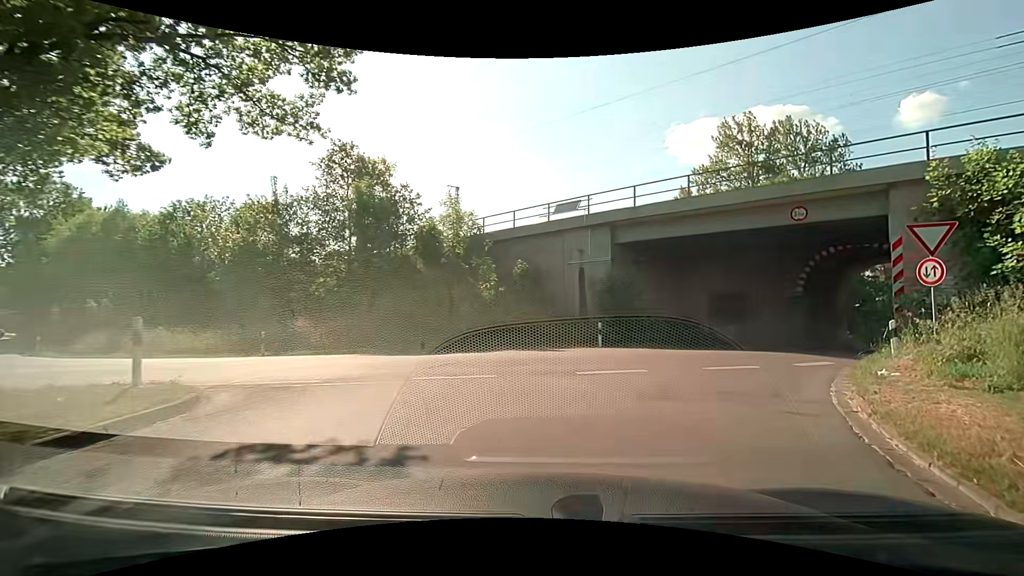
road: residential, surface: asphalt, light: Day
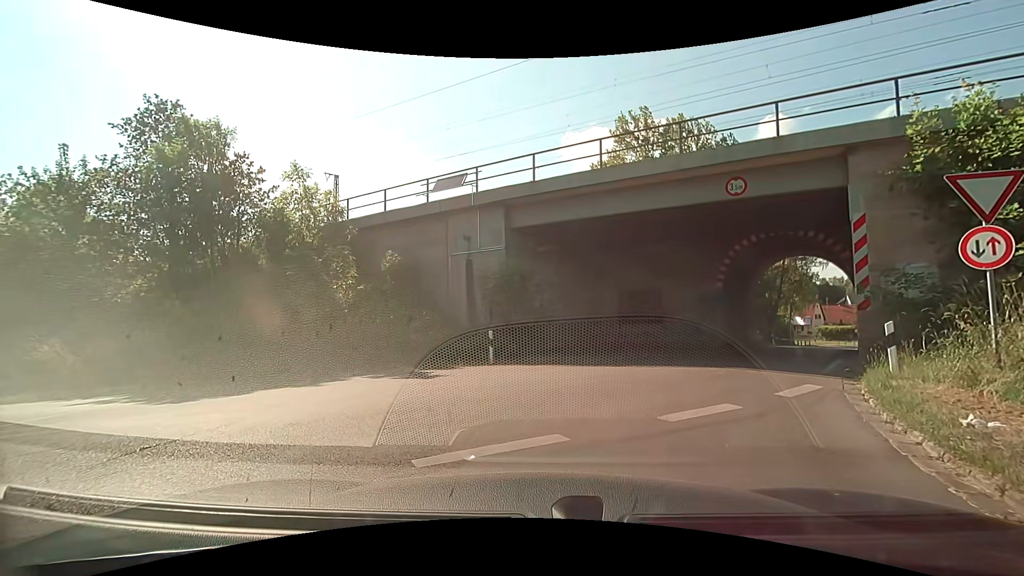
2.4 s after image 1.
(+0.5, +4.9) m; +12°
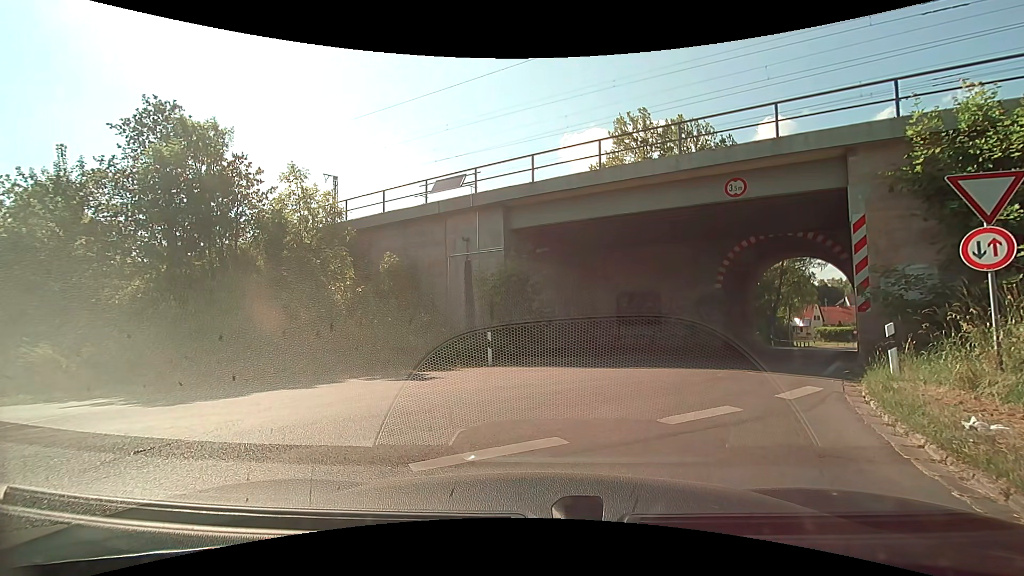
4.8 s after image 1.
(0.0, +0.2) m; 0°
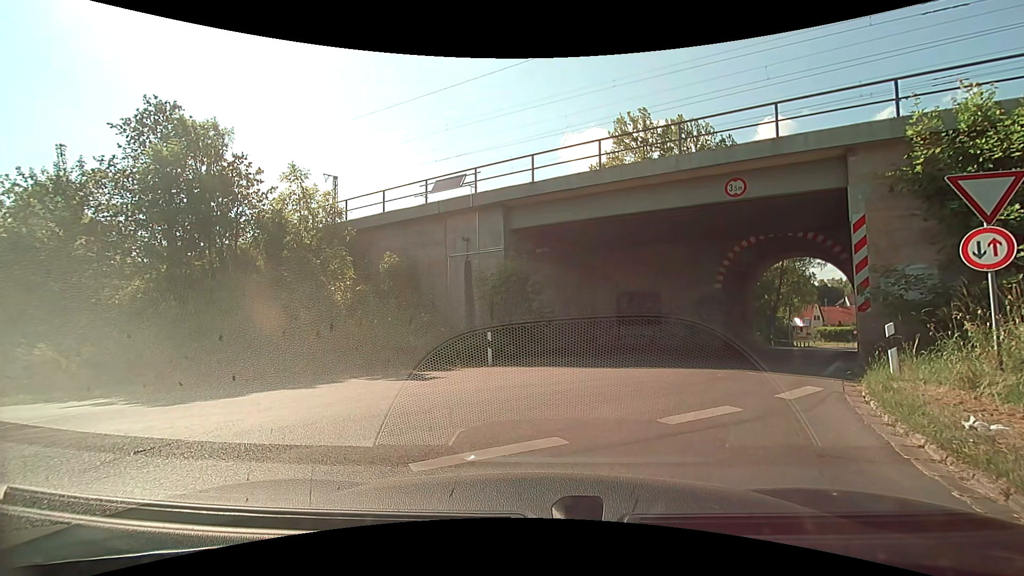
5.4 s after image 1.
(0.0, 0.0) m; 0°
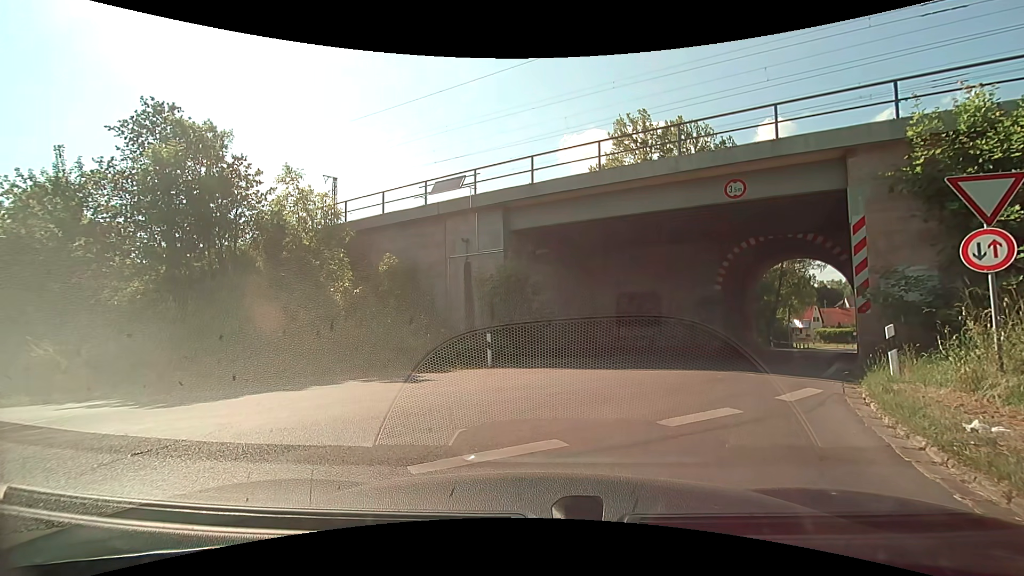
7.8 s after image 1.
(0.0, 0.0) m; 0°
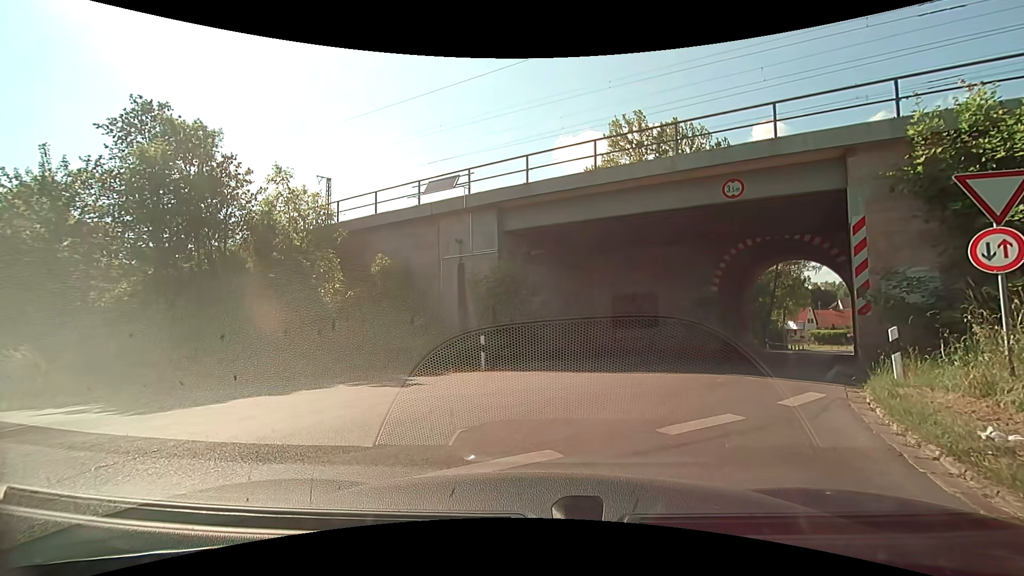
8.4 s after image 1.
(0.0, +0.3) m; 0°
